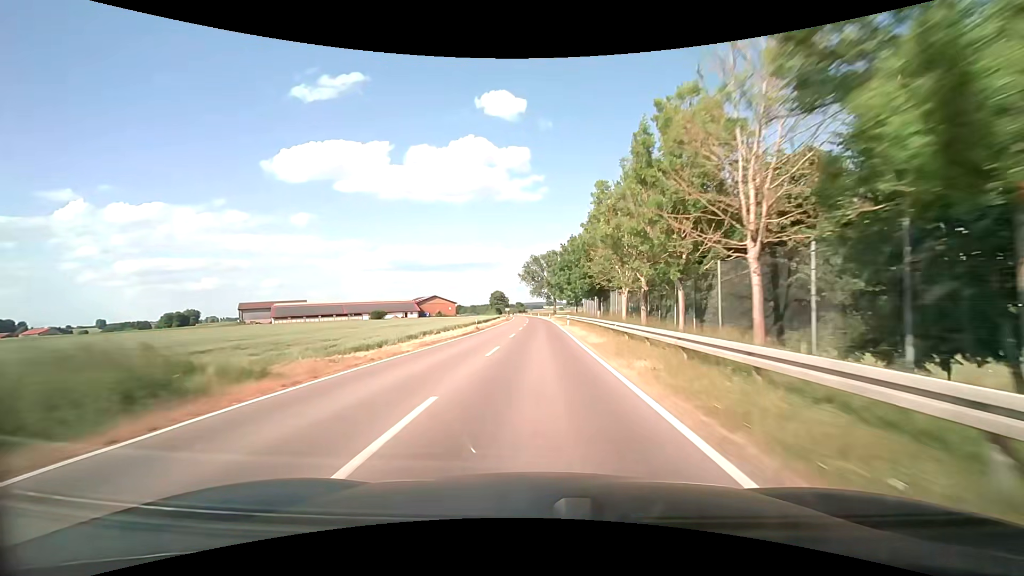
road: secondary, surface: asphalt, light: Day
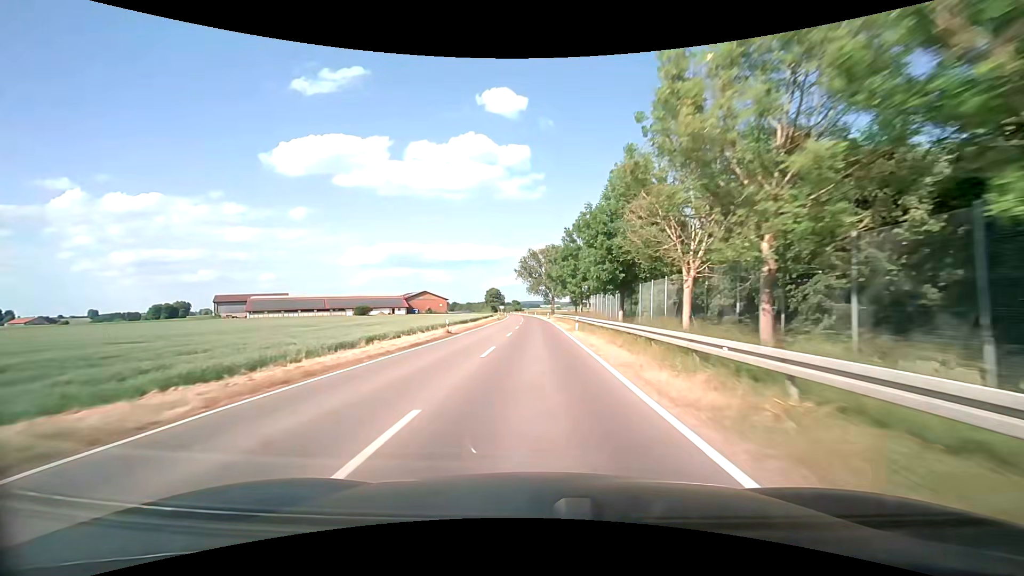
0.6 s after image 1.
(0.0, +13.0) m; 0°
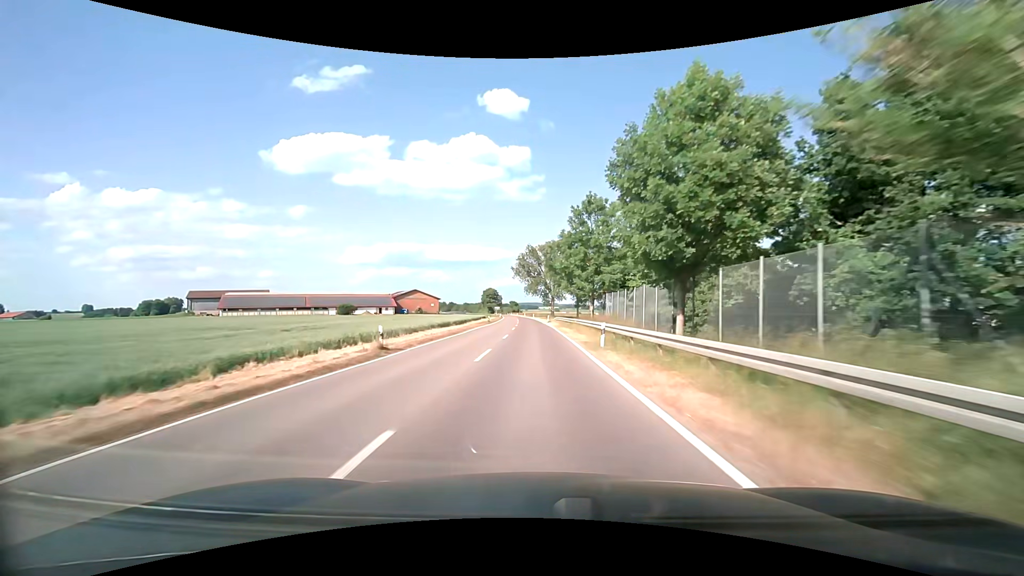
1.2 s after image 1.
(0.0, +13.1) m; 0°
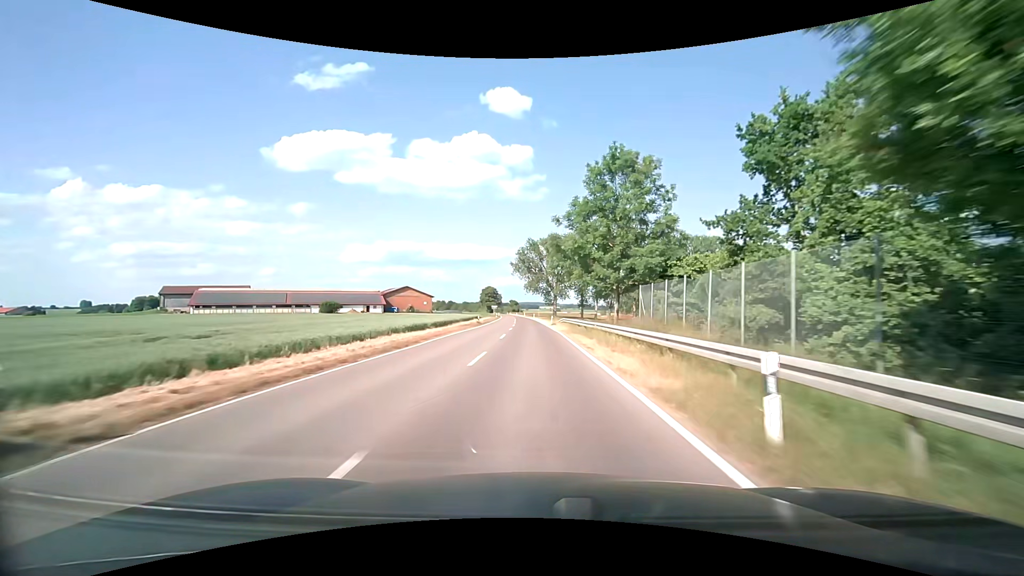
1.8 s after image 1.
(0.0, +13.2) m; 0°
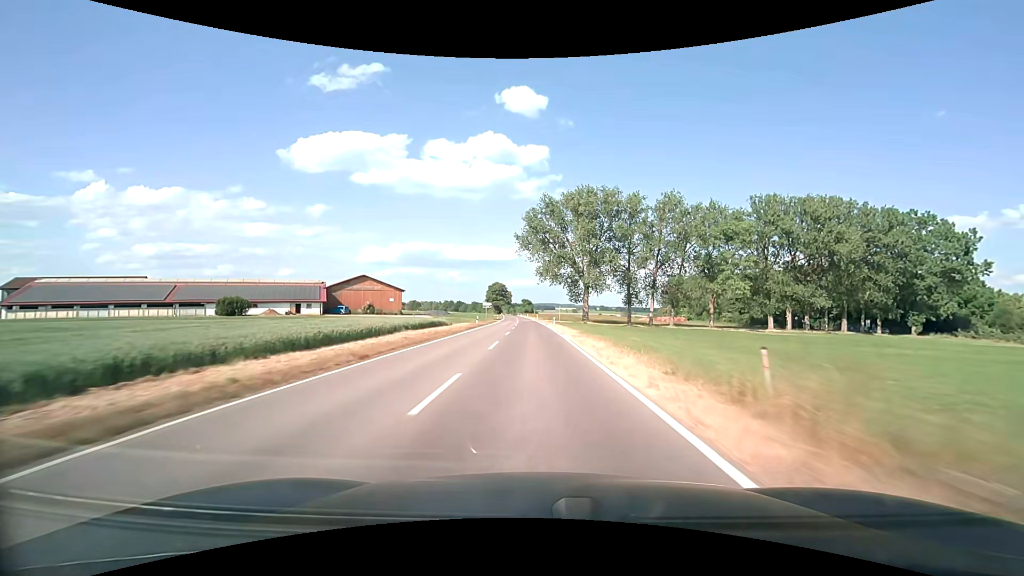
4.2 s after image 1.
(-0.9, +54.4) m; -2°
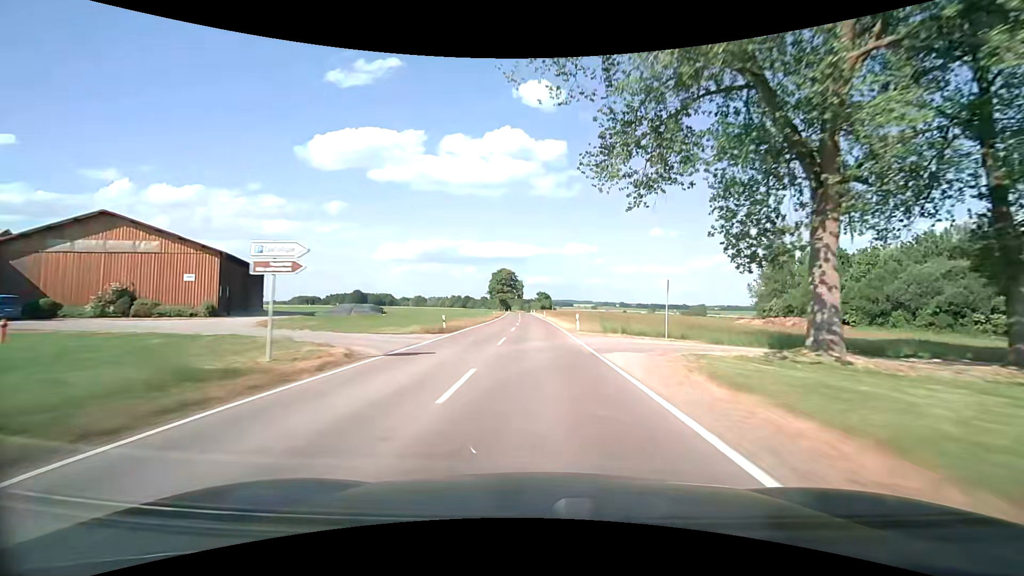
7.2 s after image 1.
(-1.2, +71.6) m; -2°
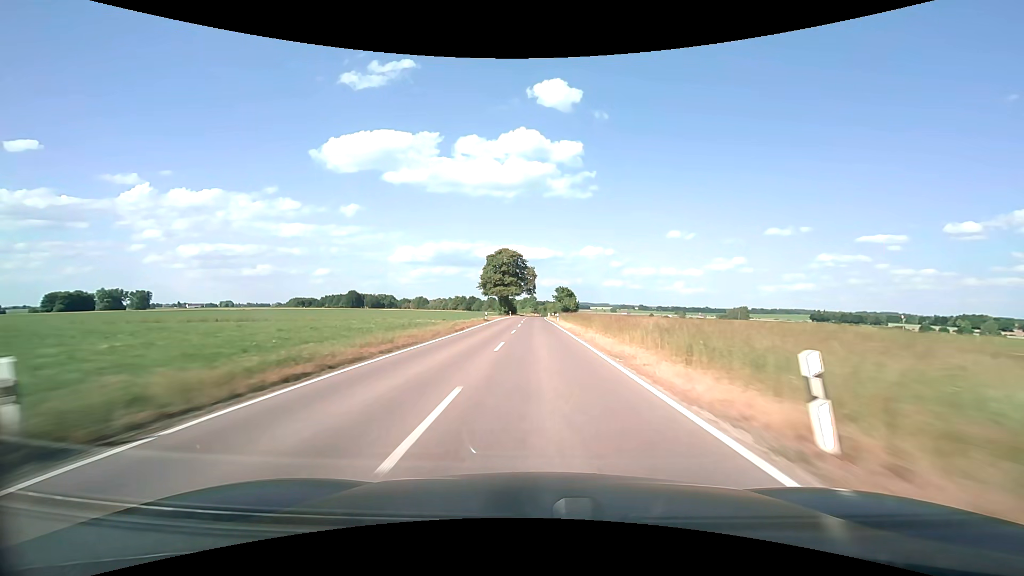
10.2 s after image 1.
(-1.4, +74.9) m; -2°
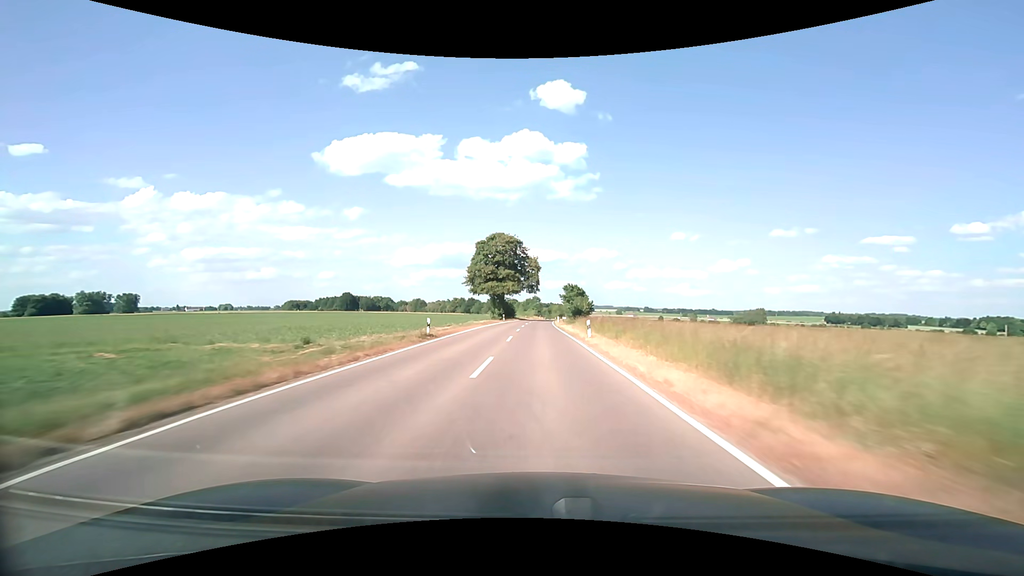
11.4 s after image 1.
(-0.1, +30.5) m; 0°
(0, +10) (0, +20) (0, +30) (0, +40) (0, +50) (0, +60) (0, +70) (+1, +80) (+1, +90) (+1, +100) m
